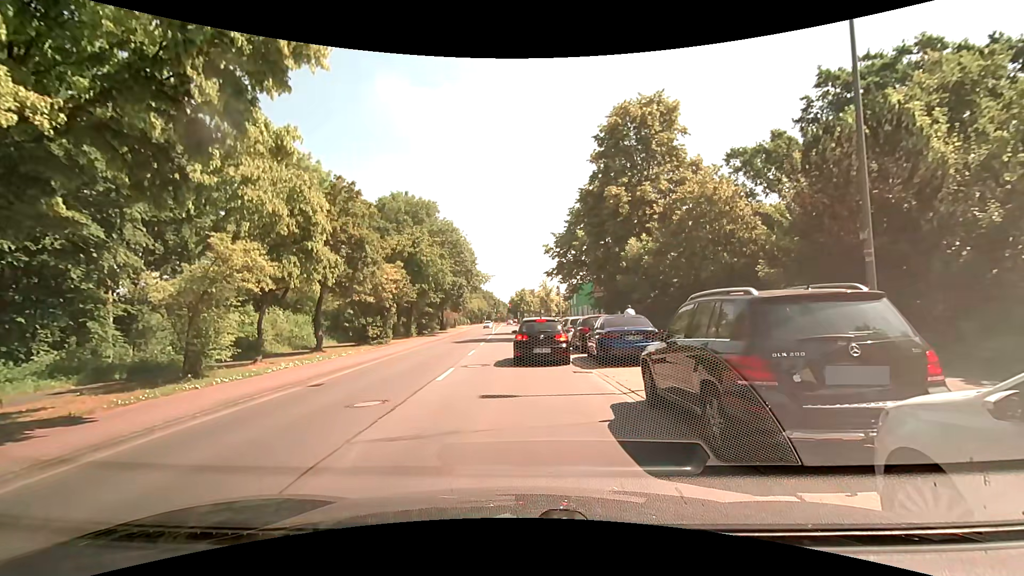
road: tertiary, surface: asphalt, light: Day
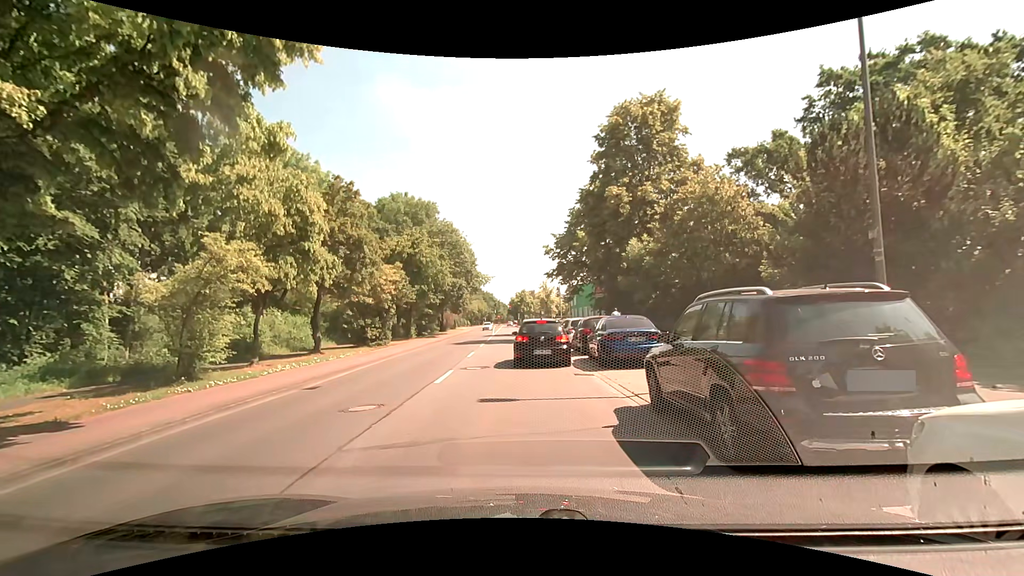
(0.0, +0.3) m; 0°
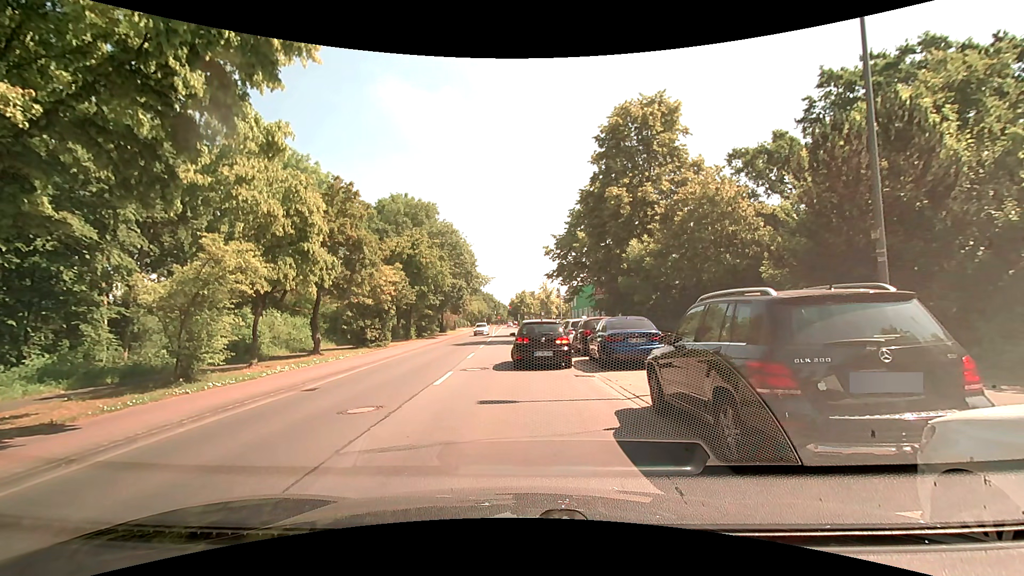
(0.0, +0.2) m; 0°
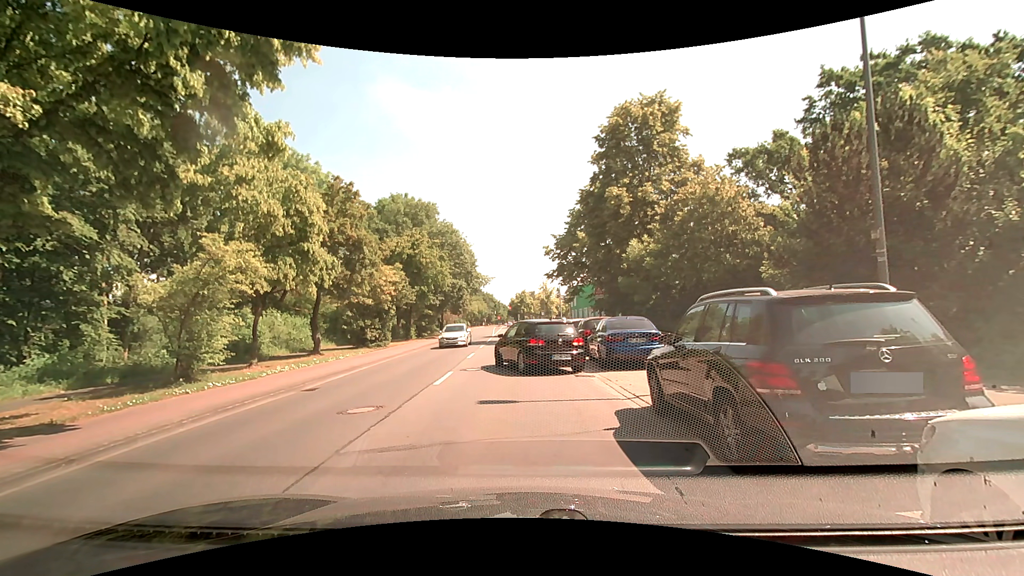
(0.0, 0.0) m; 0°
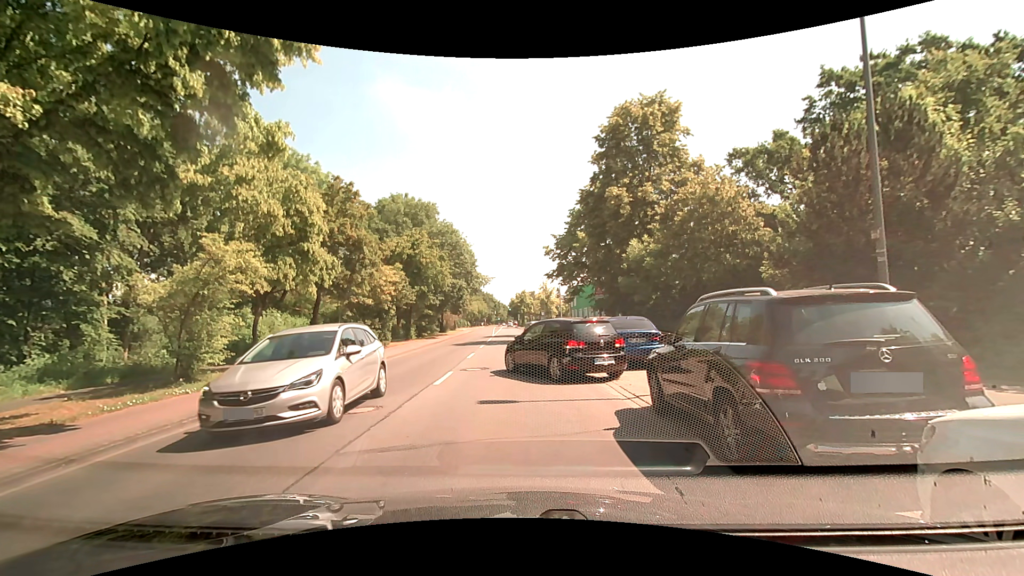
(0.0, 0.0) m; 0°
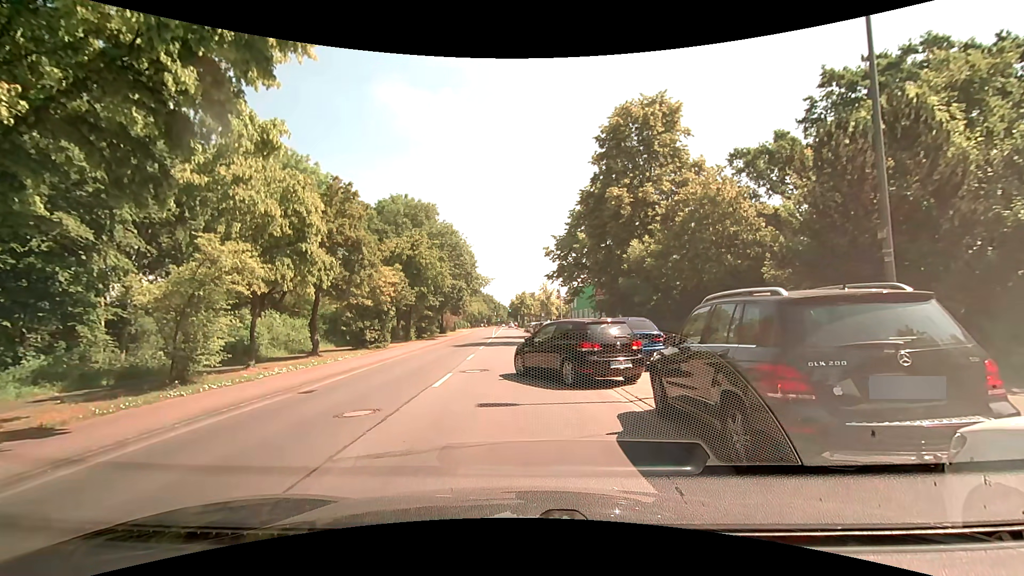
(0.0, +0.1) m; 0°
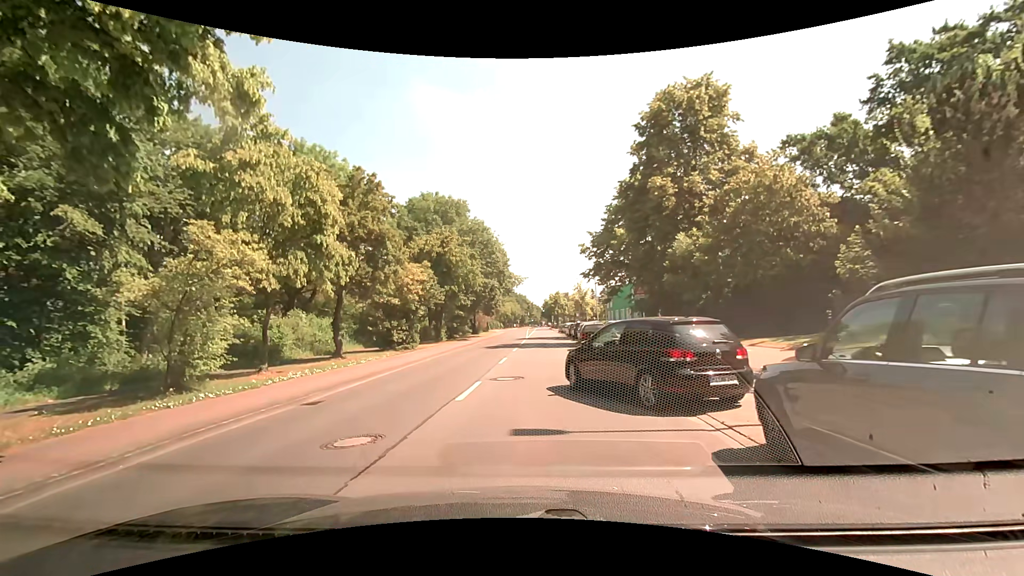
(-0.1, +2.2) m; -6°
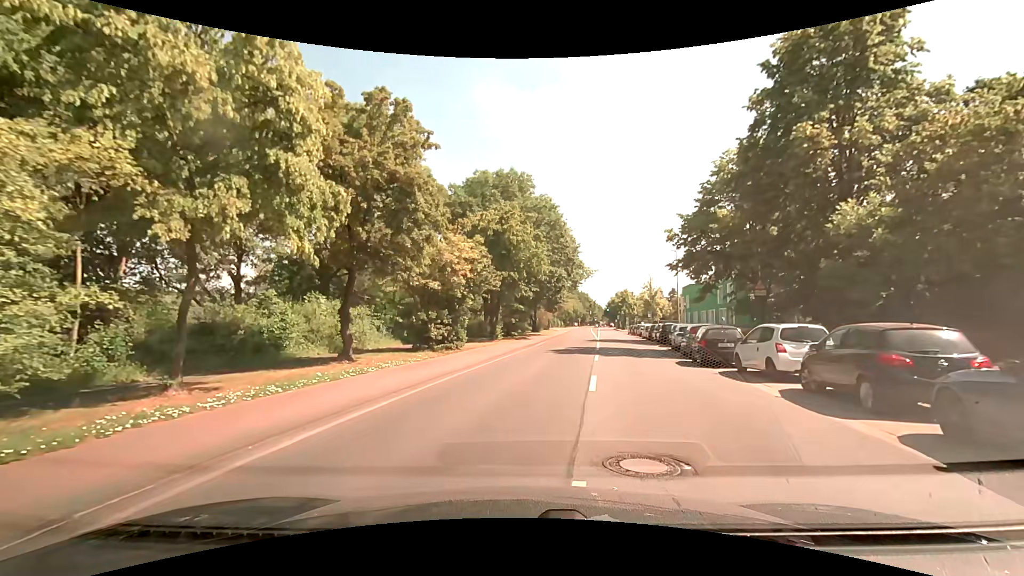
(-1.0, +8.3) m; -9°
(+1, +10) (+4, +20) (+6, +29) (+8, +39) (+10, +49) (+12, +59) (+14, +69) (+16, +78) (+17, +88) (+19, +98) m
